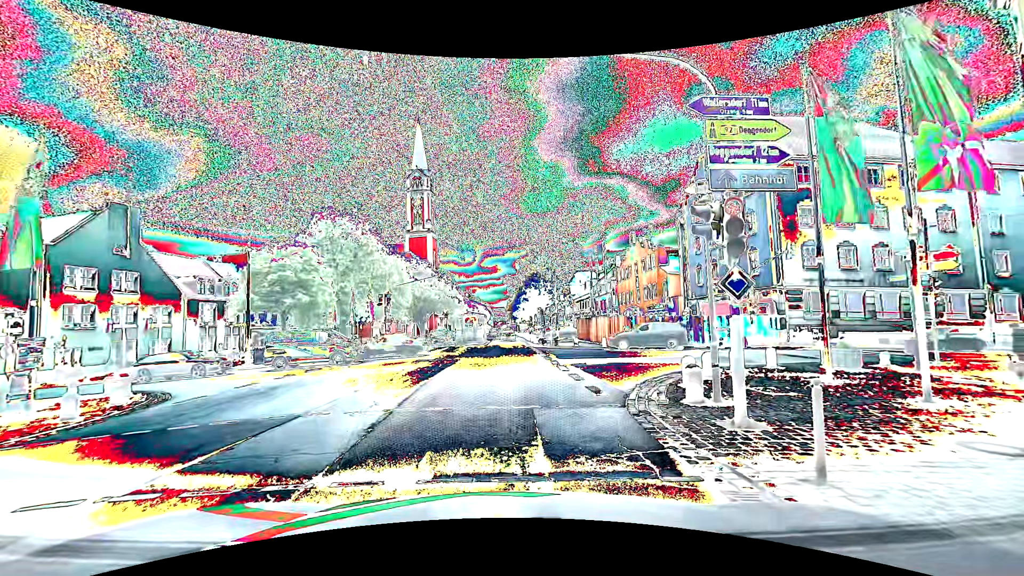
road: primary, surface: asphalt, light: Day
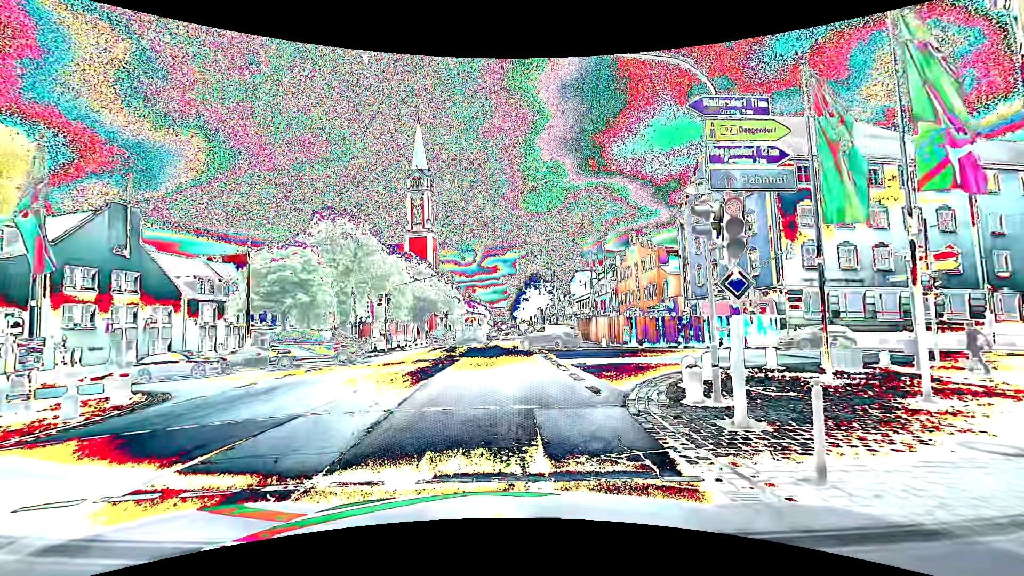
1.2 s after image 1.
(0.0, 0.0) m; 0°
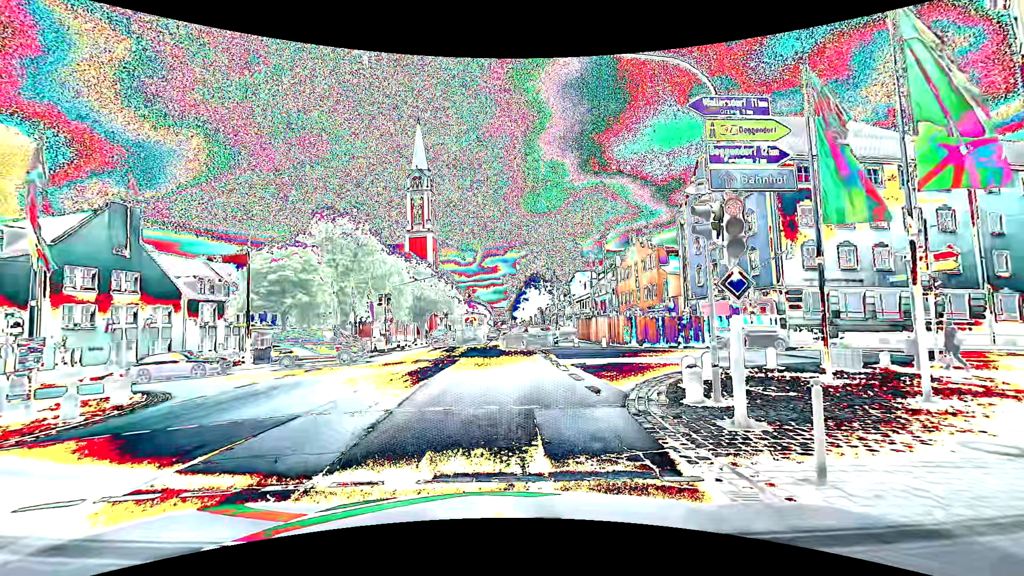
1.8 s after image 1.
(0.0, 0.0) m; 0°
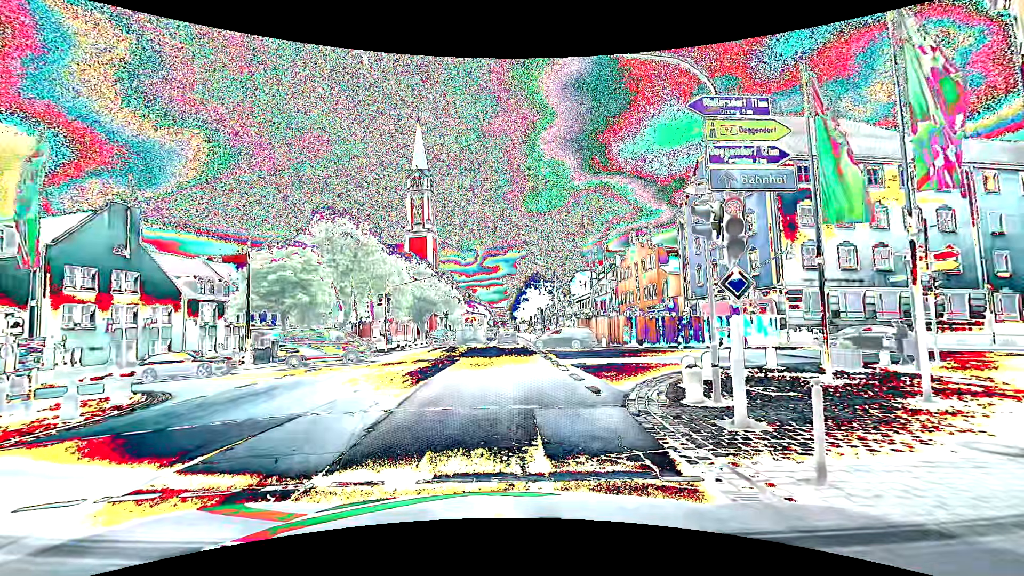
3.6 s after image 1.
(0.0, 0.0) m; 0°
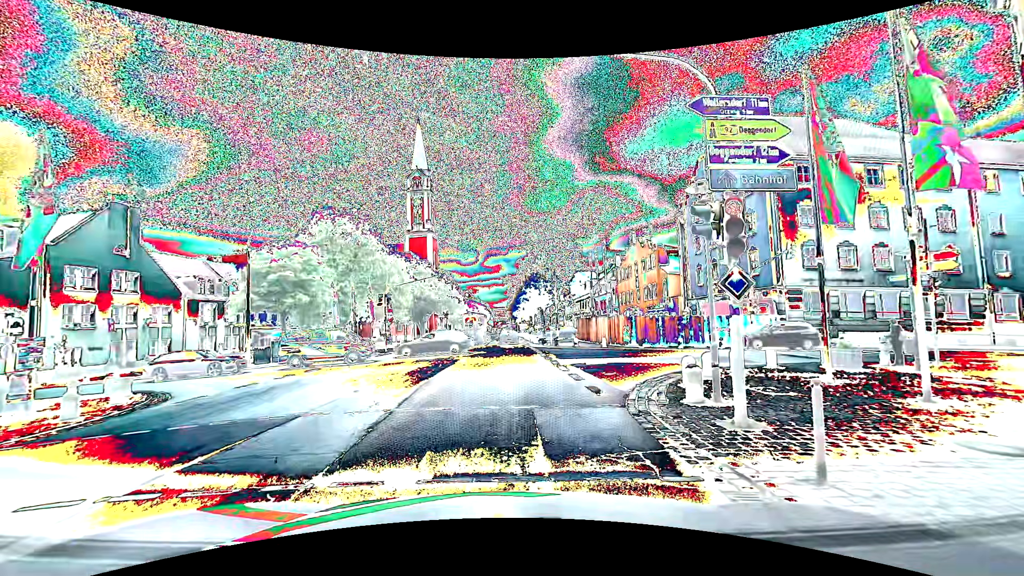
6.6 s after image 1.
(0.0, 0.0) m; 0°
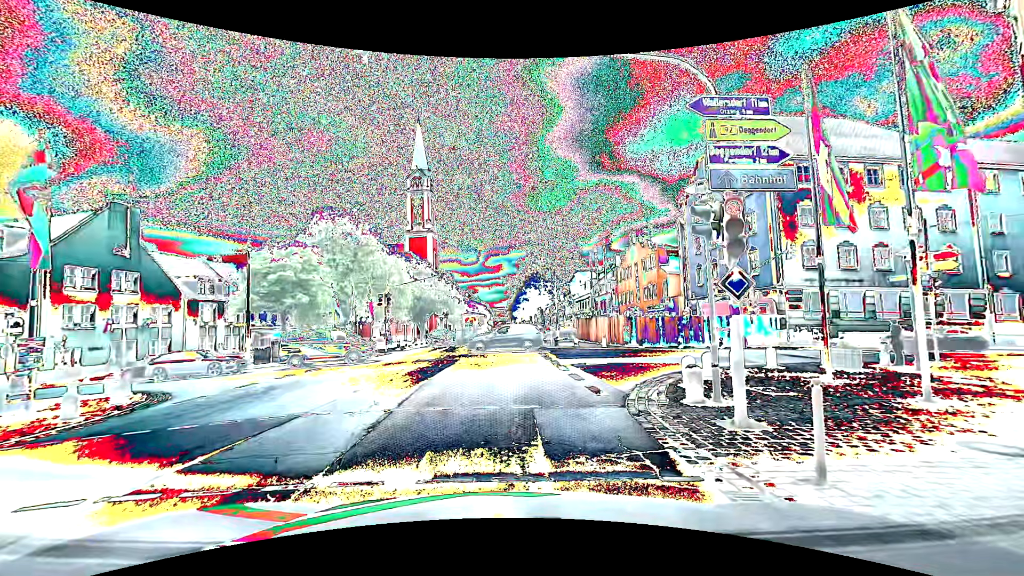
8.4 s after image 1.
(0.0, 0.0) m; 0°
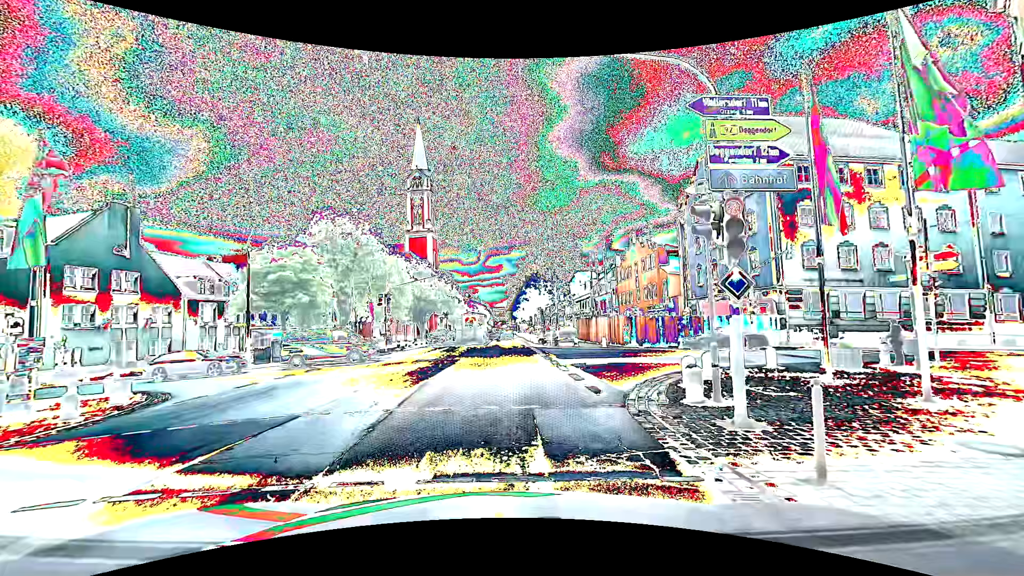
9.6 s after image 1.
(0.0, 0.0) m; 0°
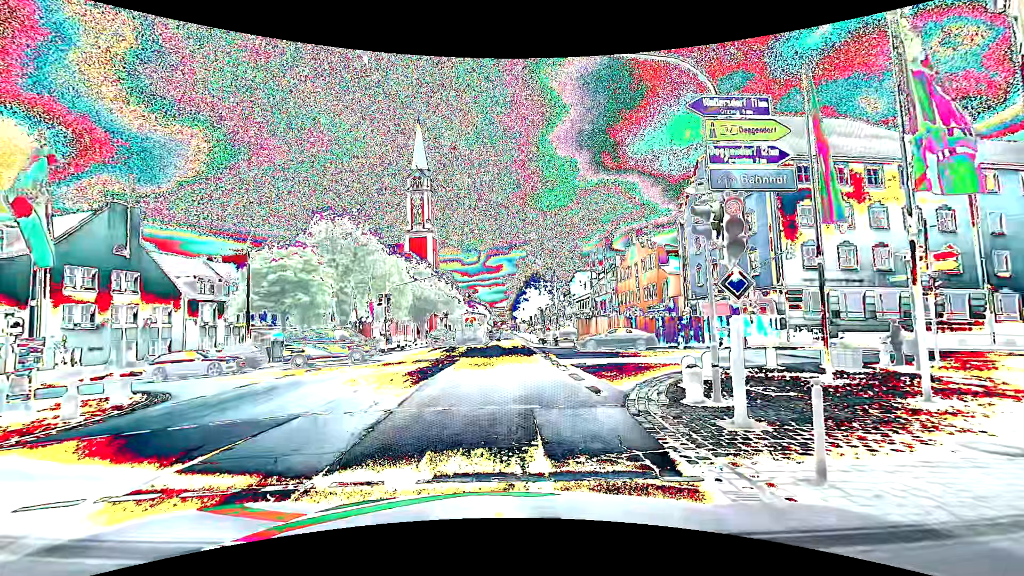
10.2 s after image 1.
(0.0, 0.0) m; 0°
